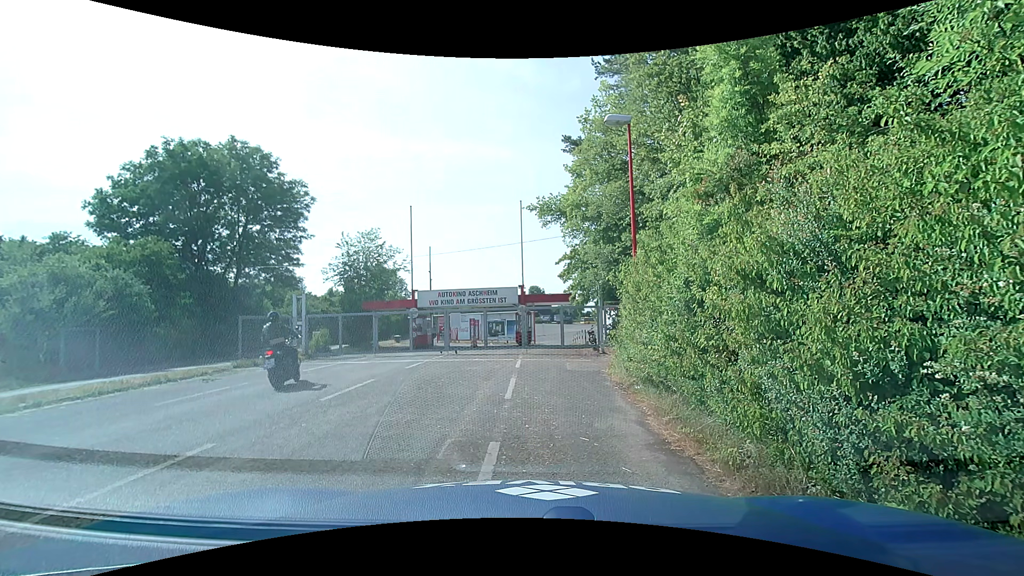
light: Day
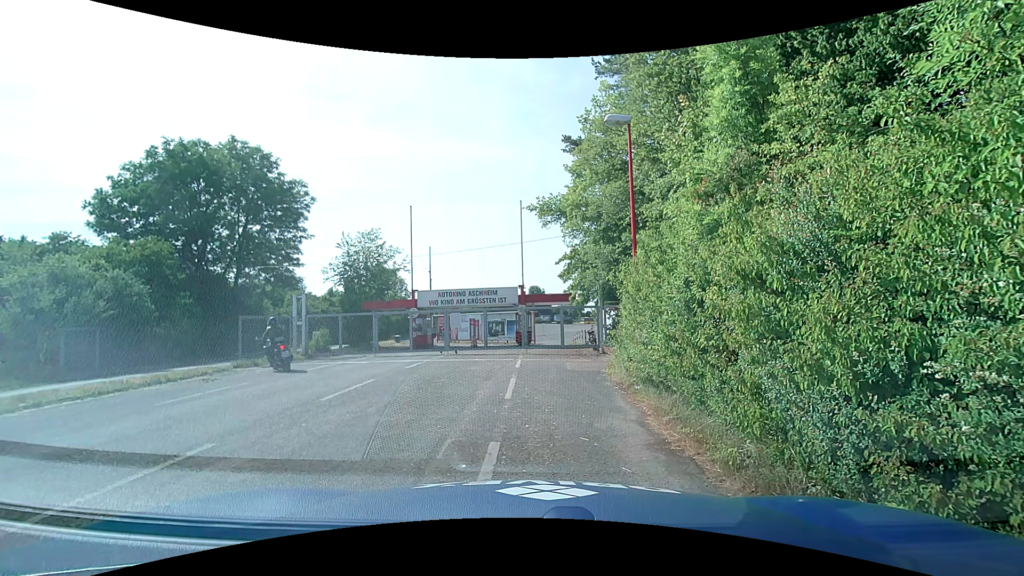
(0.0, 0.0) m; 0°
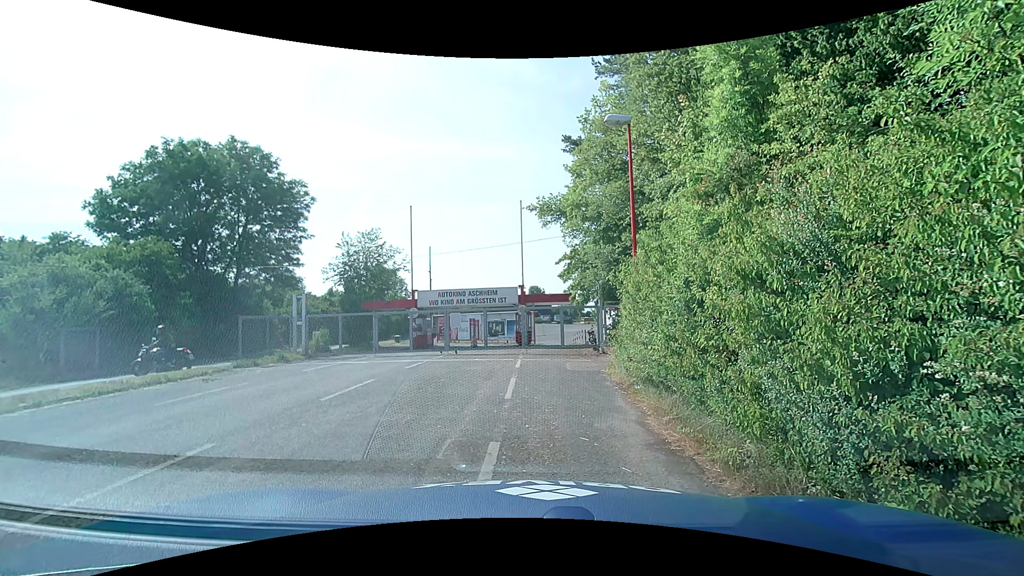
(0.0, 0.0) m; 0°
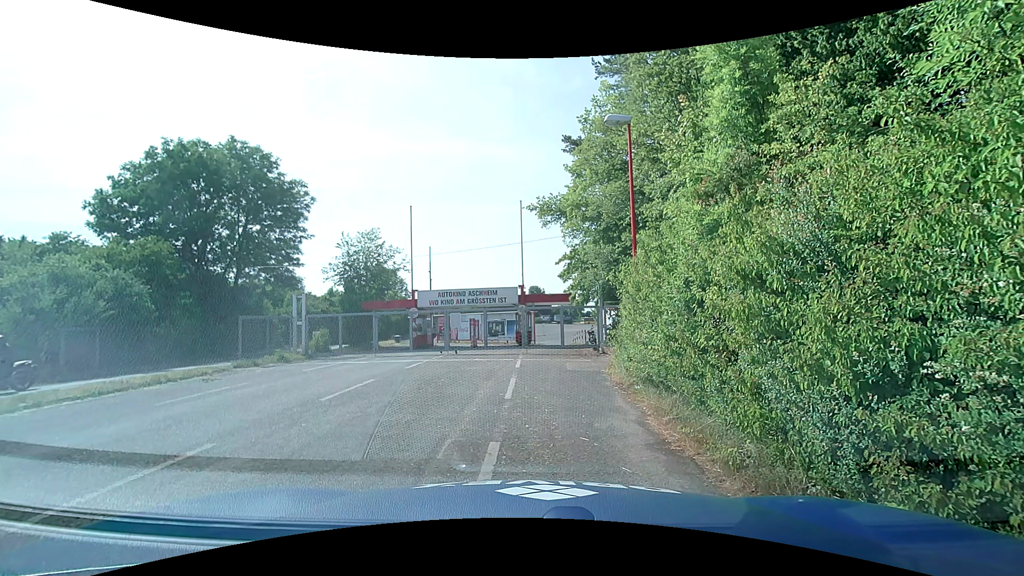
(0.0, 0.0) m; 0°
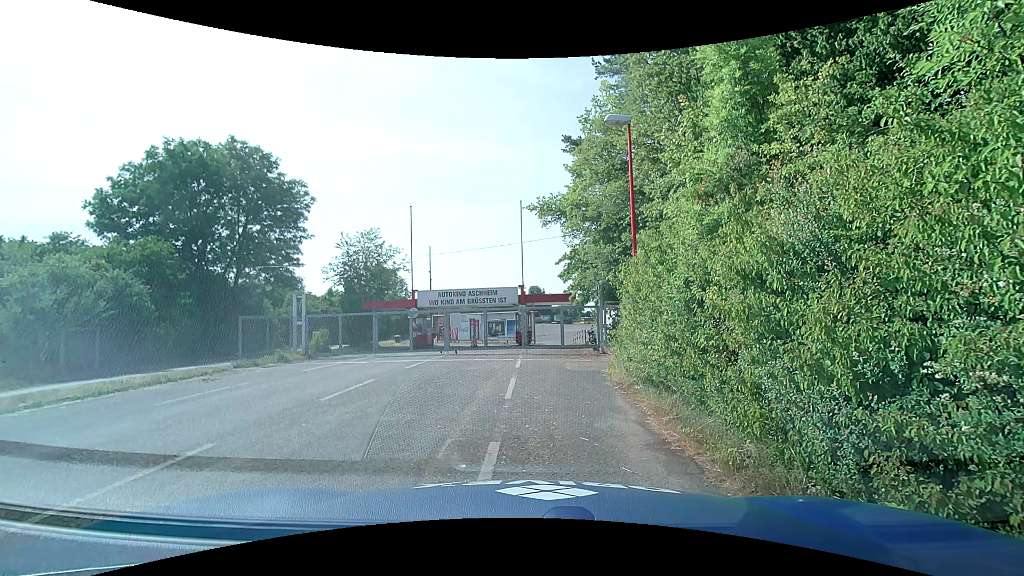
(0.0, 0.0) m; 0°
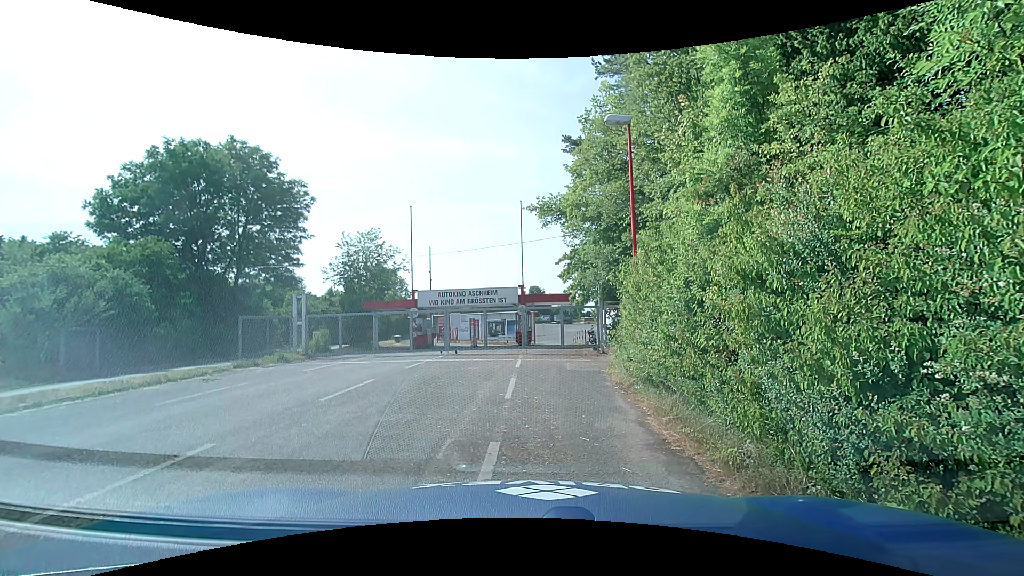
(0.0, 0.0) m; 0°
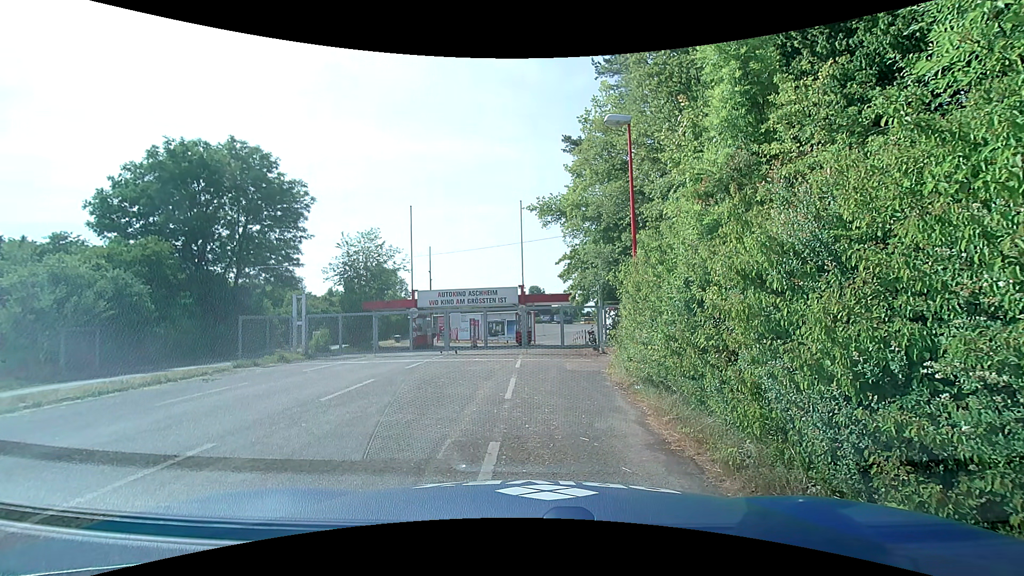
(0.0, 0.0) m; 0°
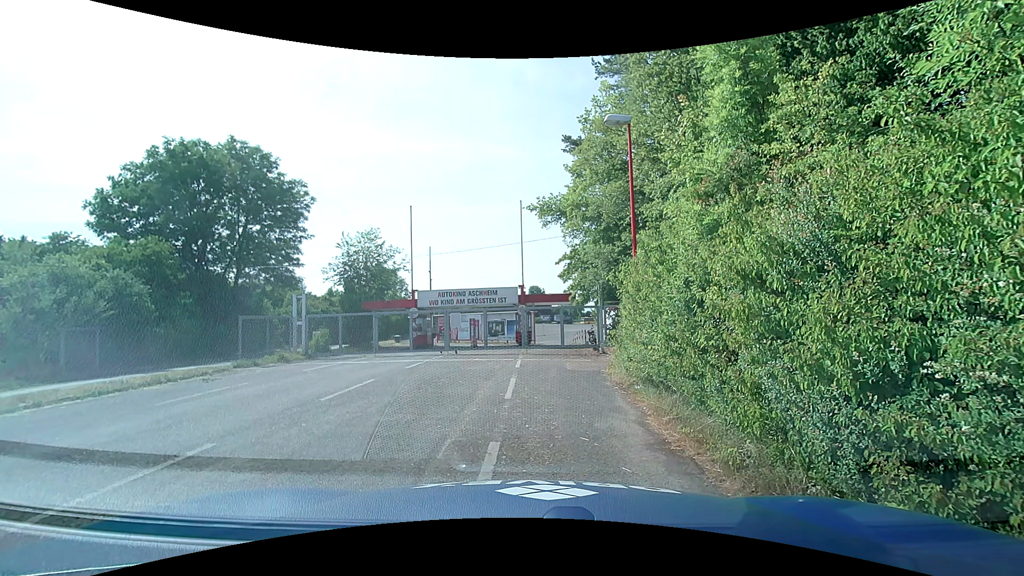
(0.0, 0.0) m; 0°
